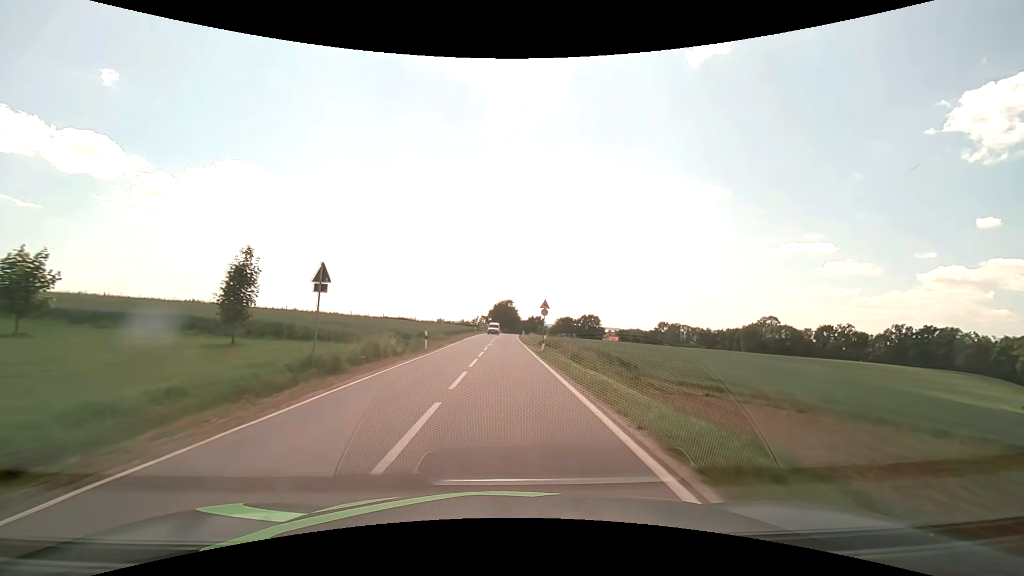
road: secondary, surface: asphalt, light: Day
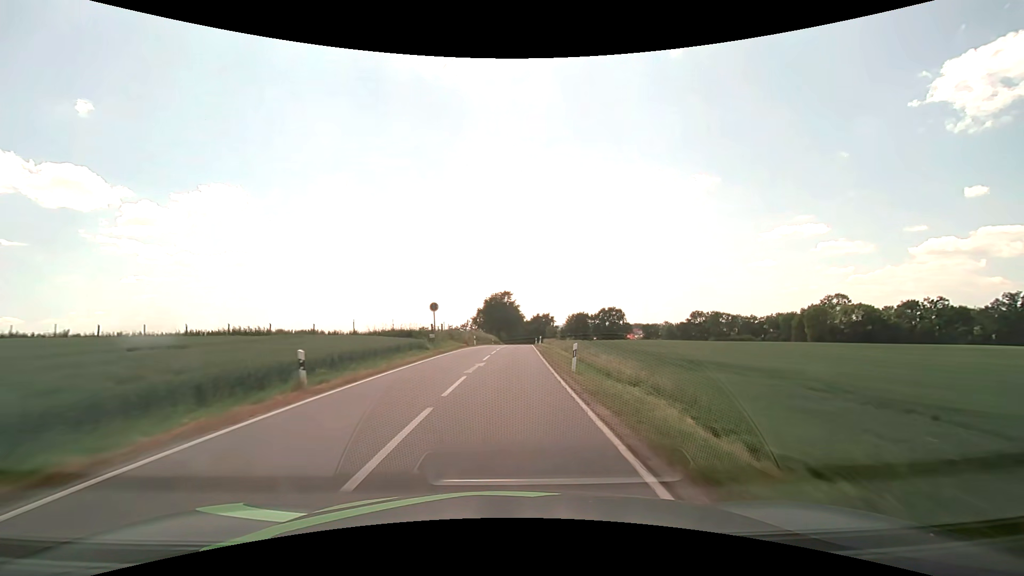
(+0.3, +60.7) m; 0°
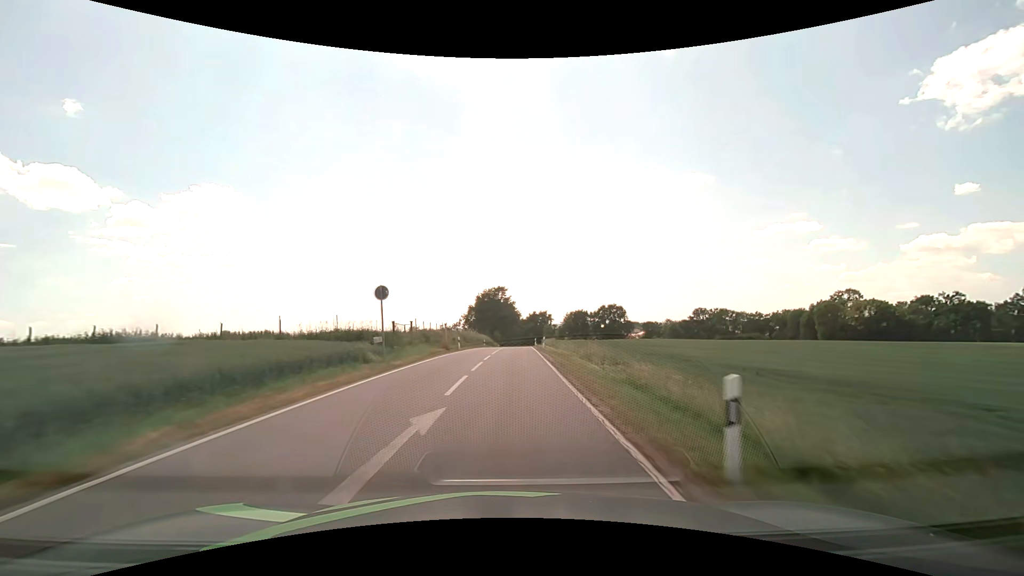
(+0.1, +12.1) m; +1°
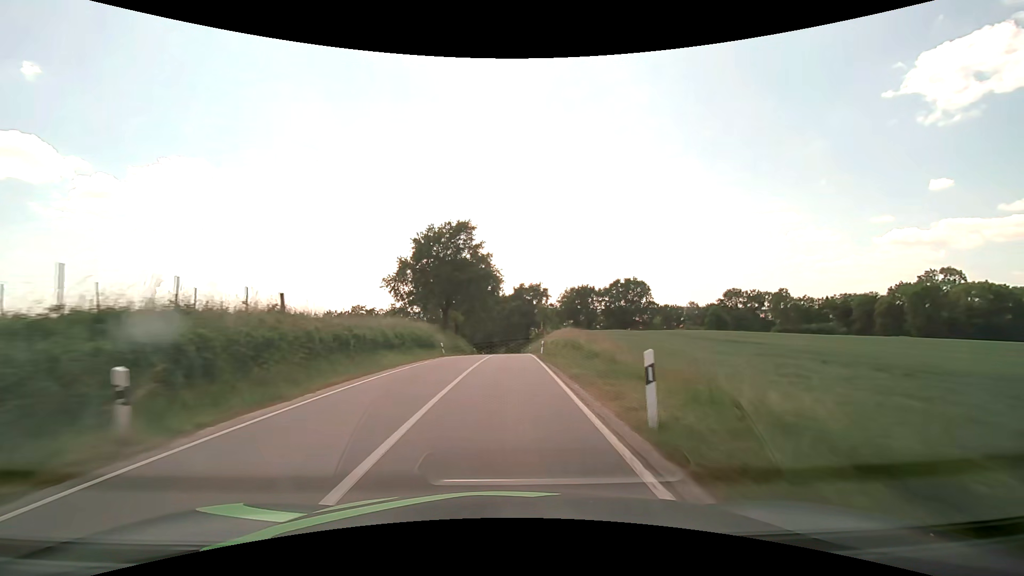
(+1.4, +60.5) m; +2°
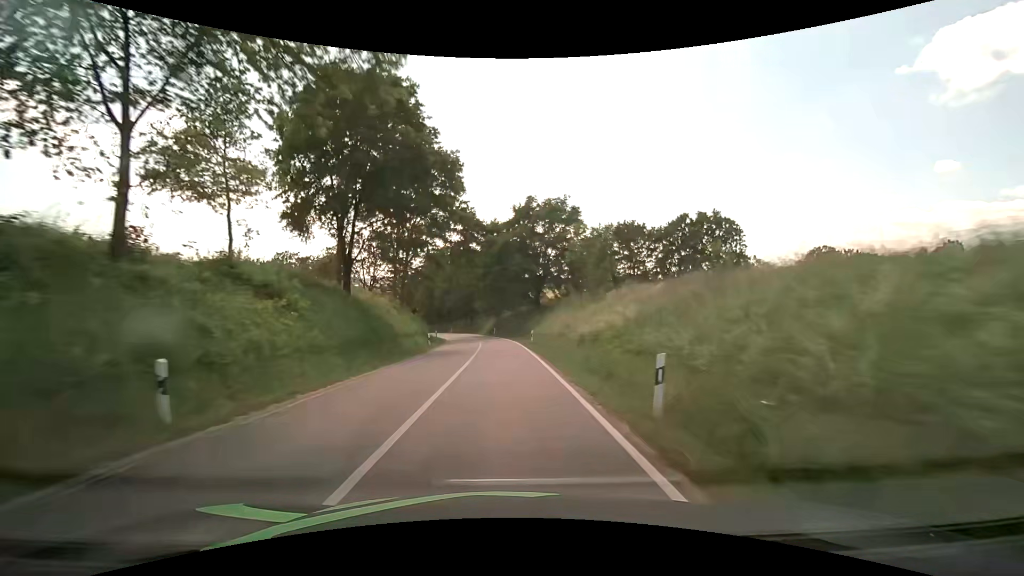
(+0.7, +56.9) m; +1°
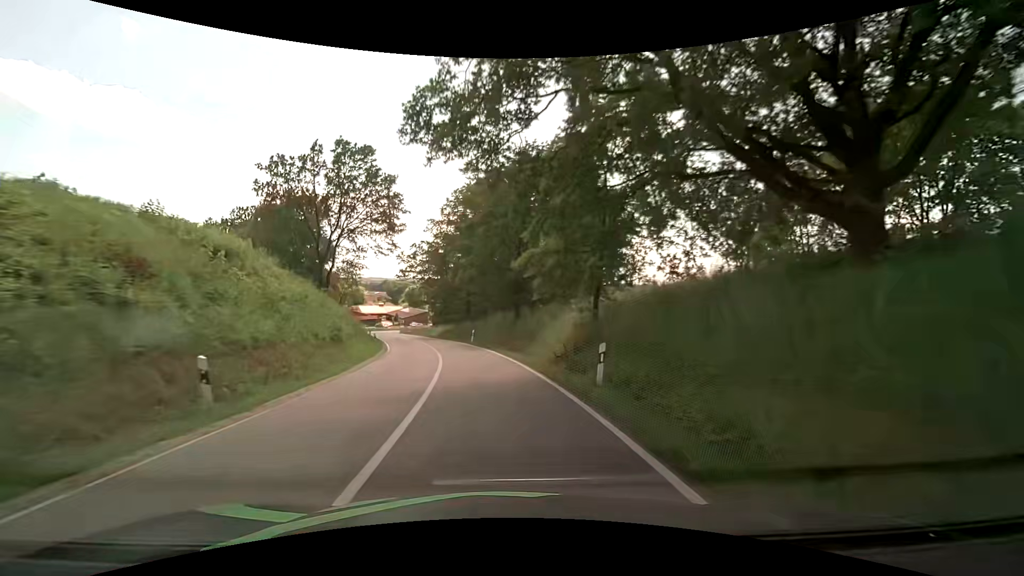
(-1.8, +50.8) m; -8°
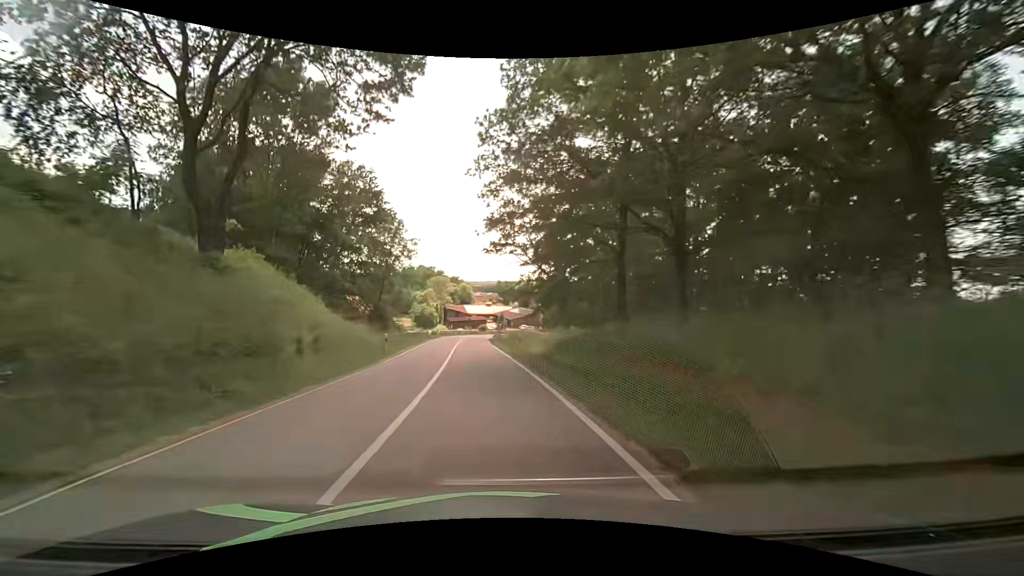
(-4.2, +37.1) m; -13°
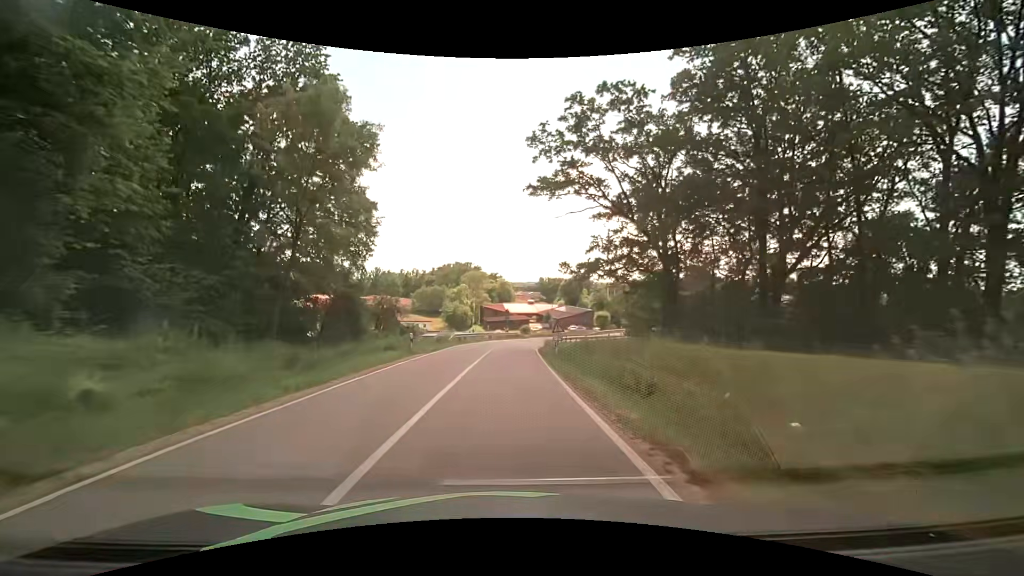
(-1.5, +27.6) m; -4°
(0, +10) (0, +20) (0, +30) (+1, +40) (+2, +50) (+4, +60) (+6, +69) (+9, +79) (+13, +88) (+18, +97) m
